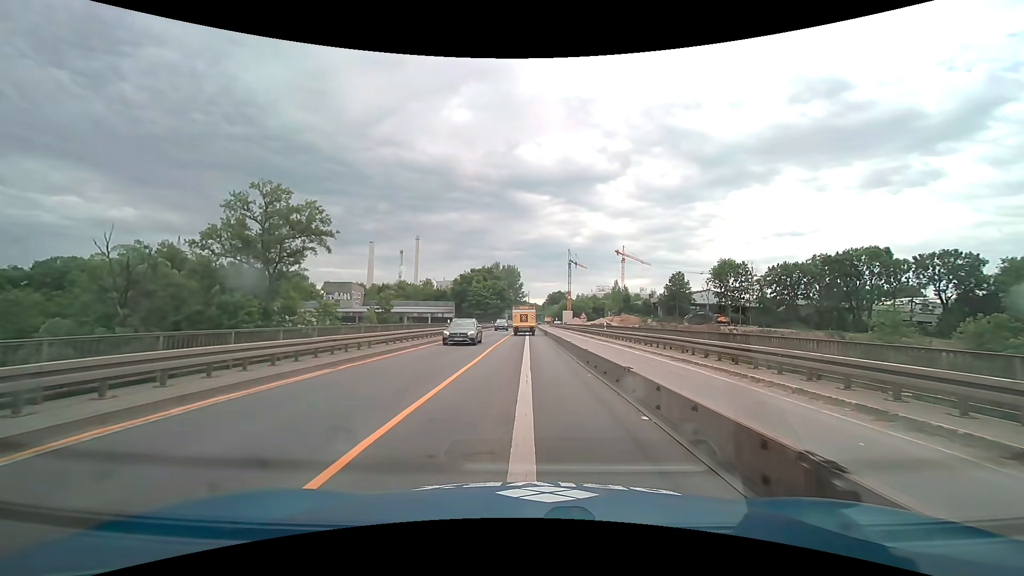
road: trunk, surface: asphalt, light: Day
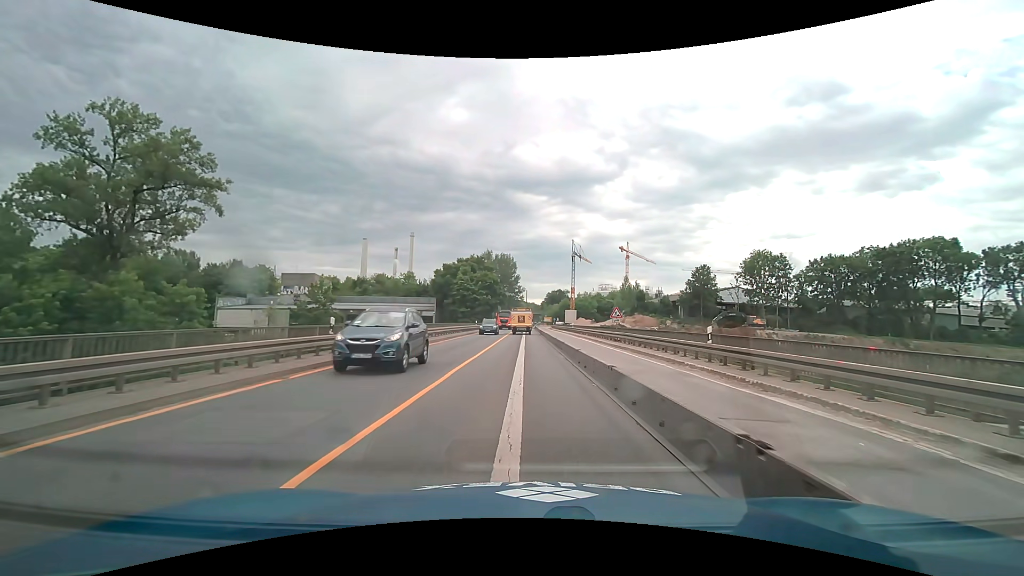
(0.0, +23.6) m; 0°
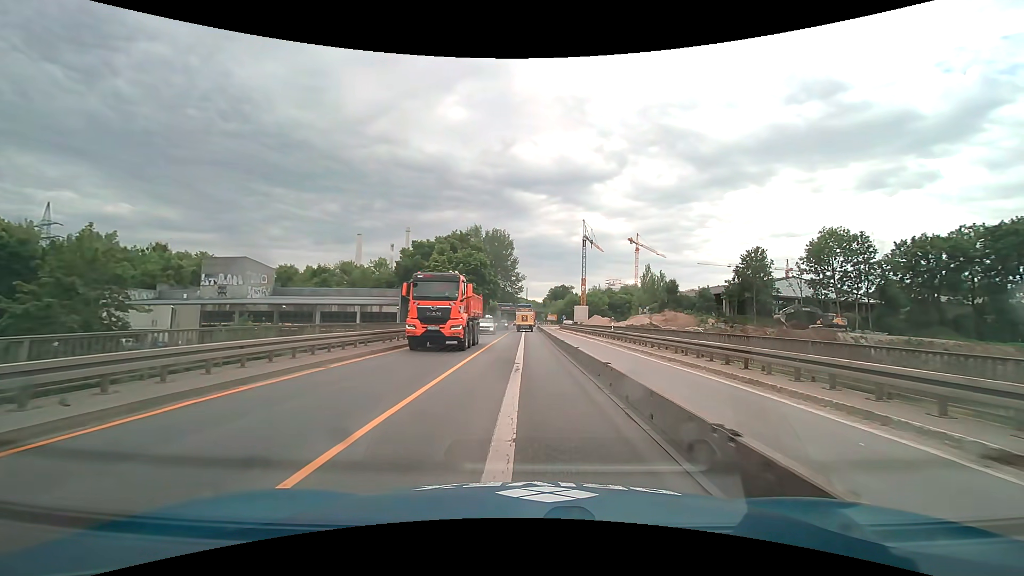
(-0.1, +29.8) m; 0°
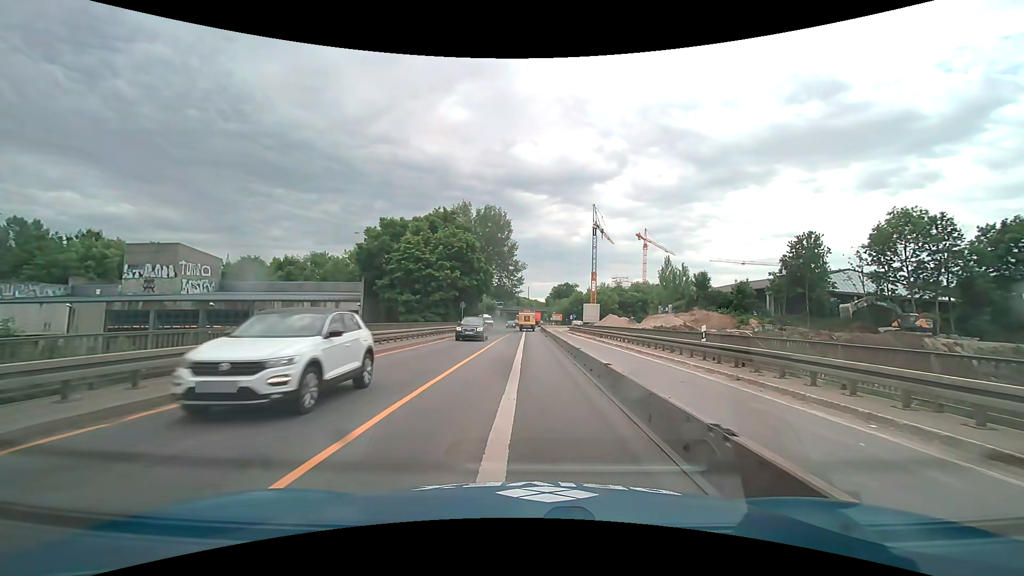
(+0.1, +18.1) m; 0°
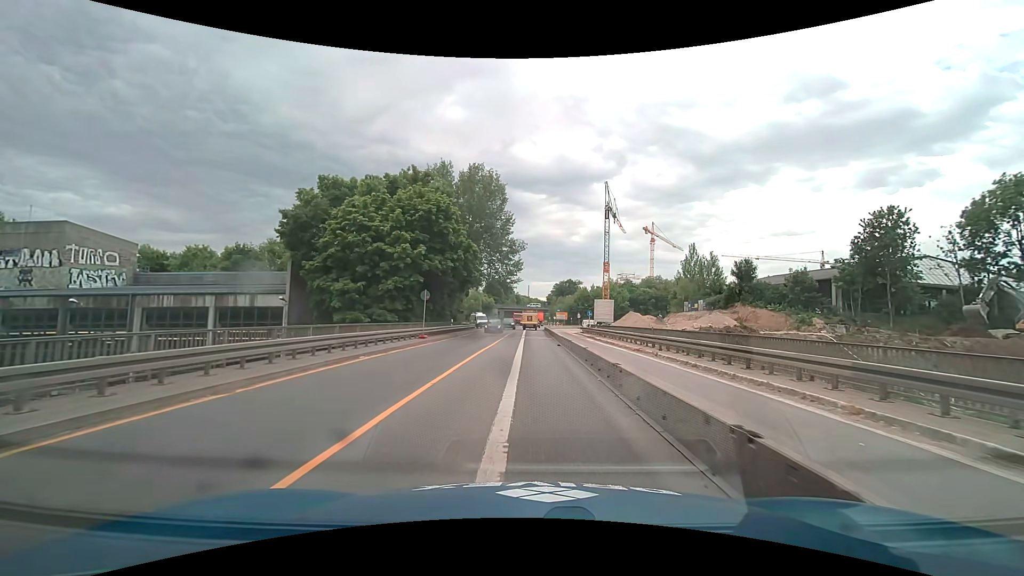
(-0.1, +18.2) m; 0°
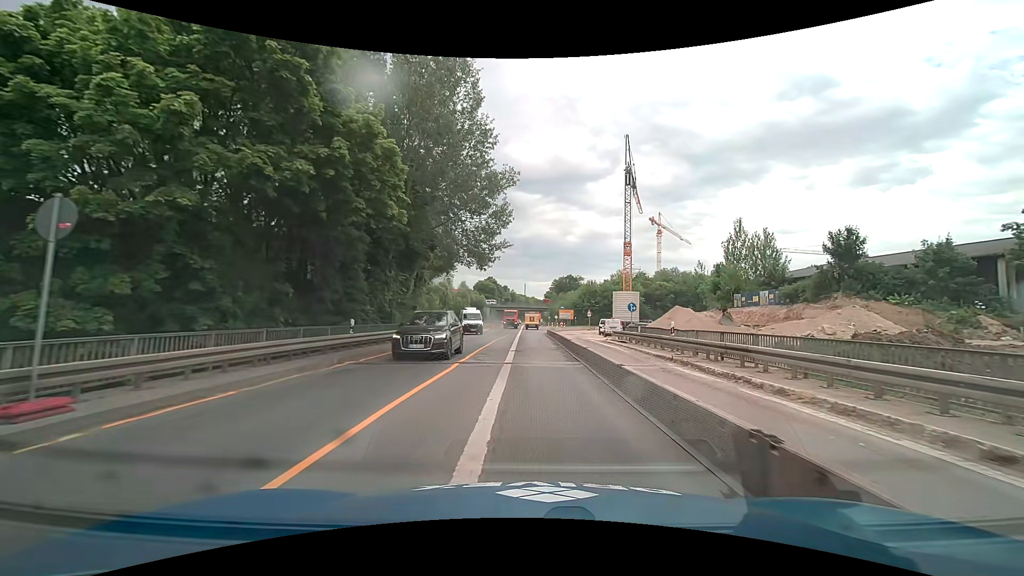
(+0.1, +24.4) m; 0°
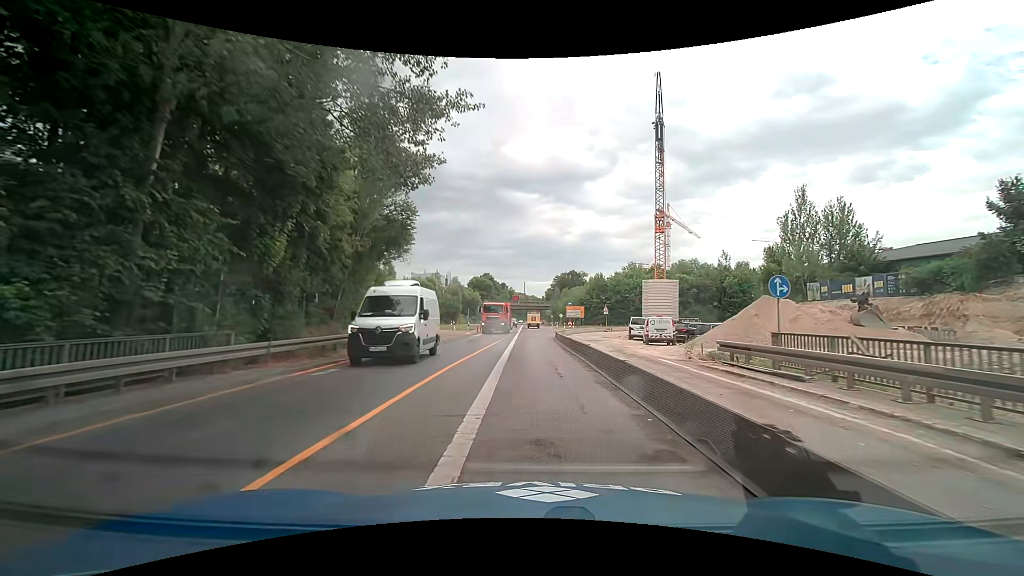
(0.0, +18.3) m; 0°
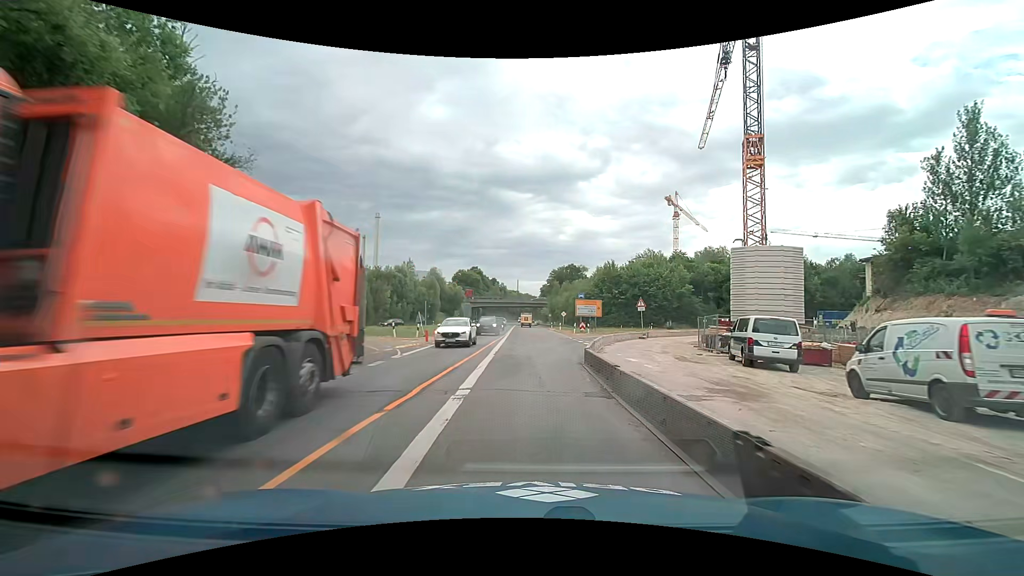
(+0.1, +24.1) m; +1°
(0, +10) (+1, +20) (+2, +30) (+5, +39) (+9, +49) (+14, +57) (+21, +65) (+28, +72) (+36, +78) (+44, +83) m
